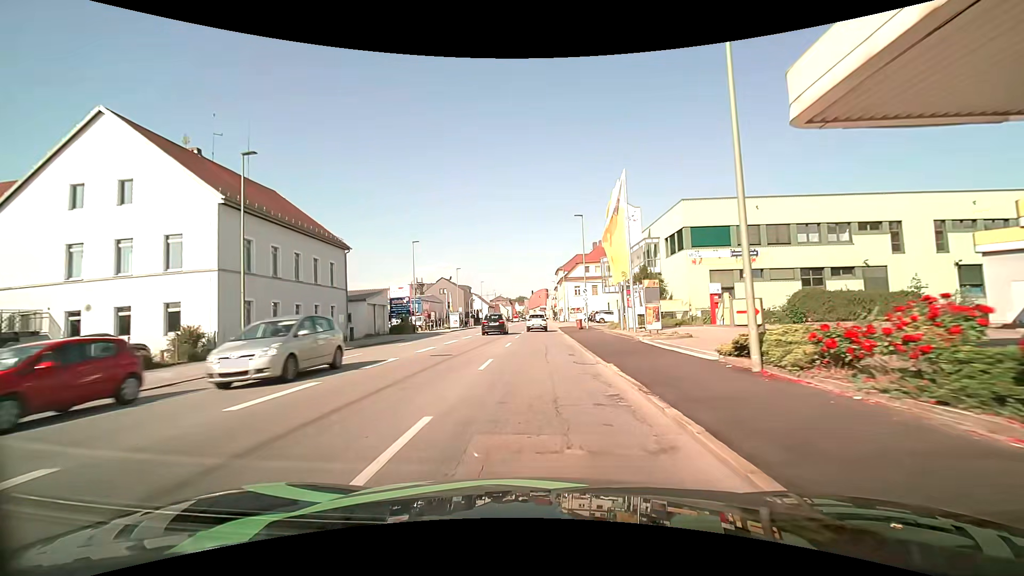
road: tertiary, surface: asphalt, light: Day
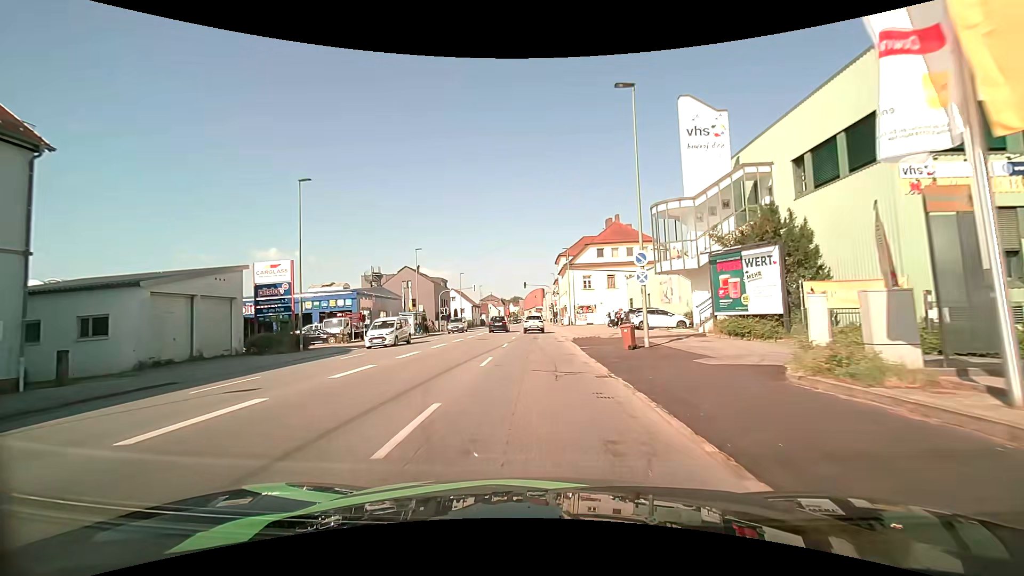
(0.0, +26.1) m; 0°
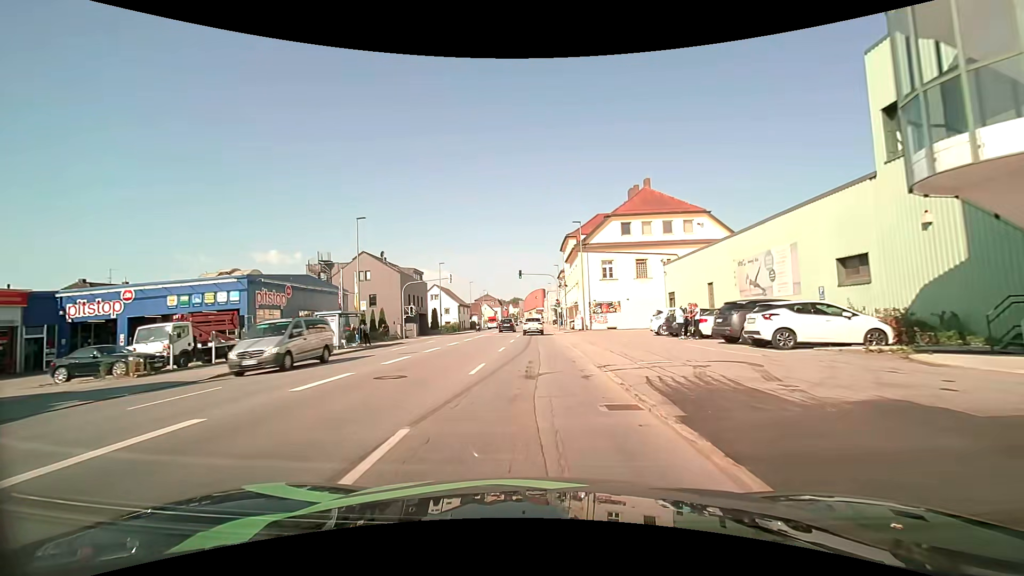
(+0.1, +19.6) m; 0°
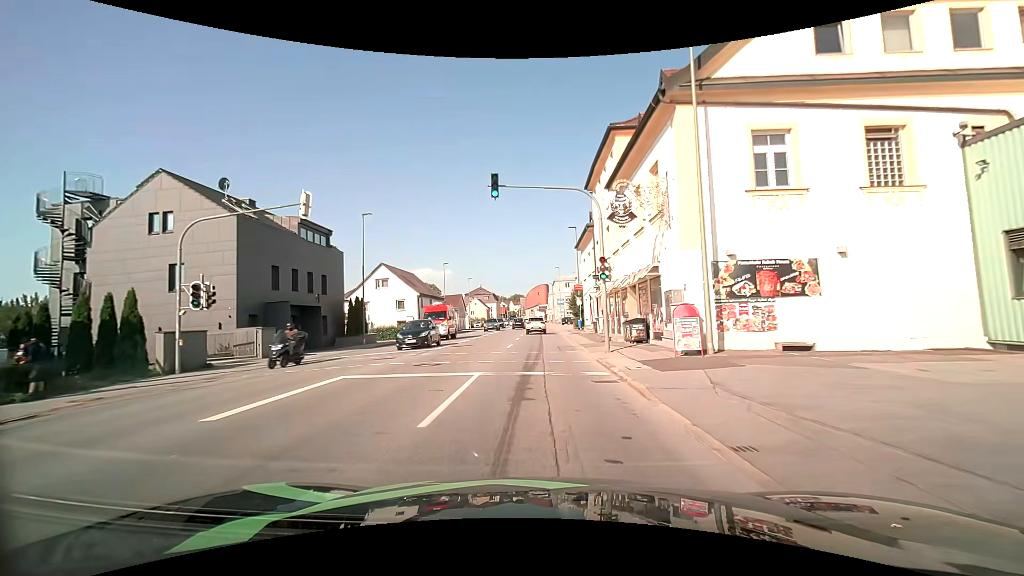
(0.0, +33.2) m; 0°
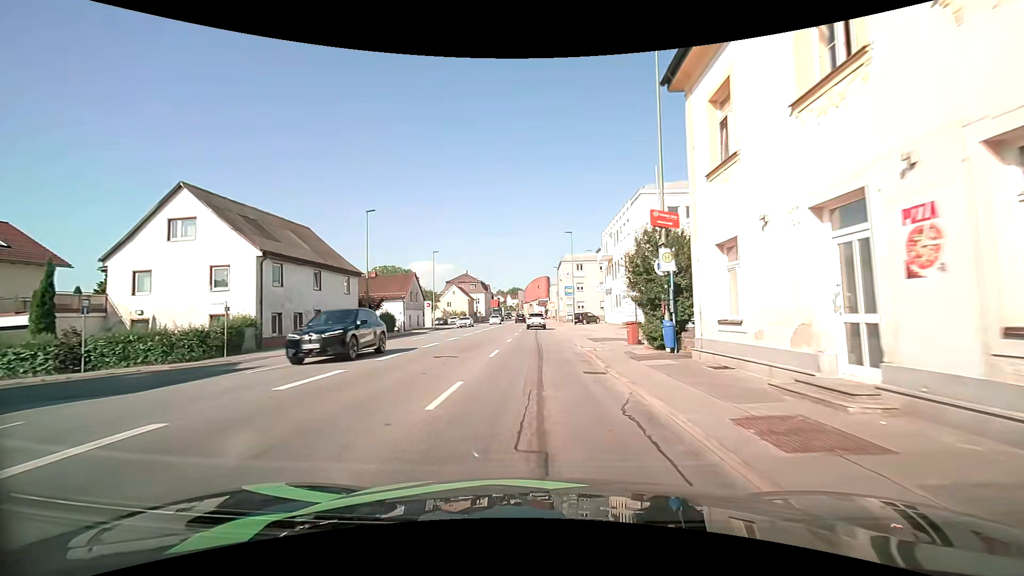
(+0.1, +34.0) m; 0°
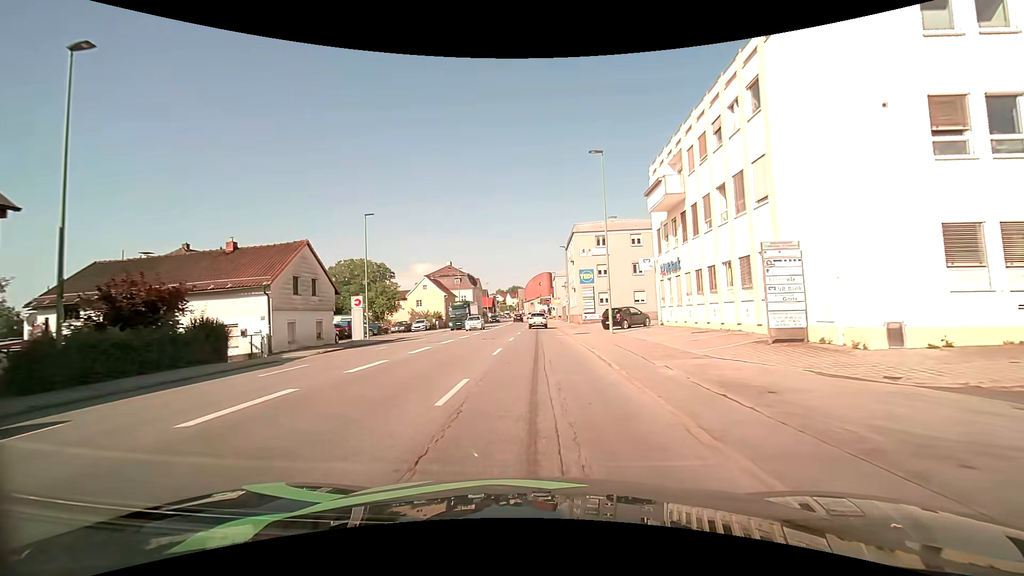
(+0.2, +26.6) m; 0°
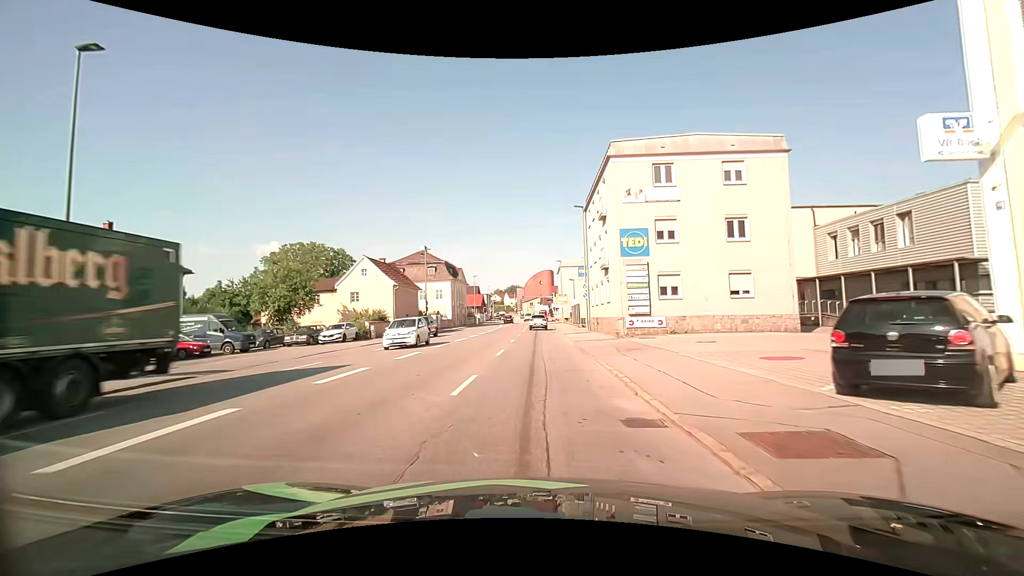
(0.0, +26.0) m; 0°
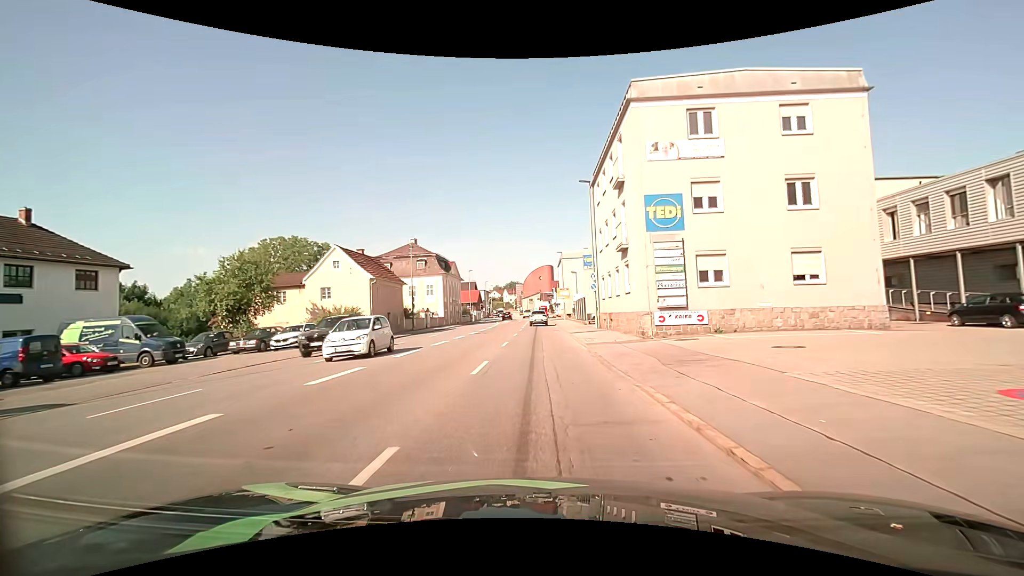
(0.0, +6.5) m; +1°
